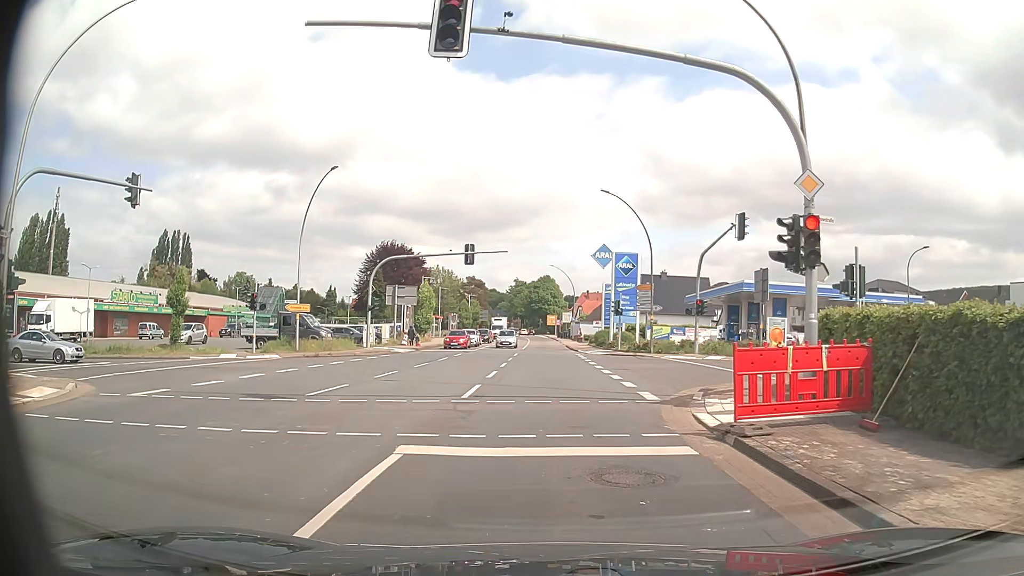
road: primary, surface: asphalt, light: Day
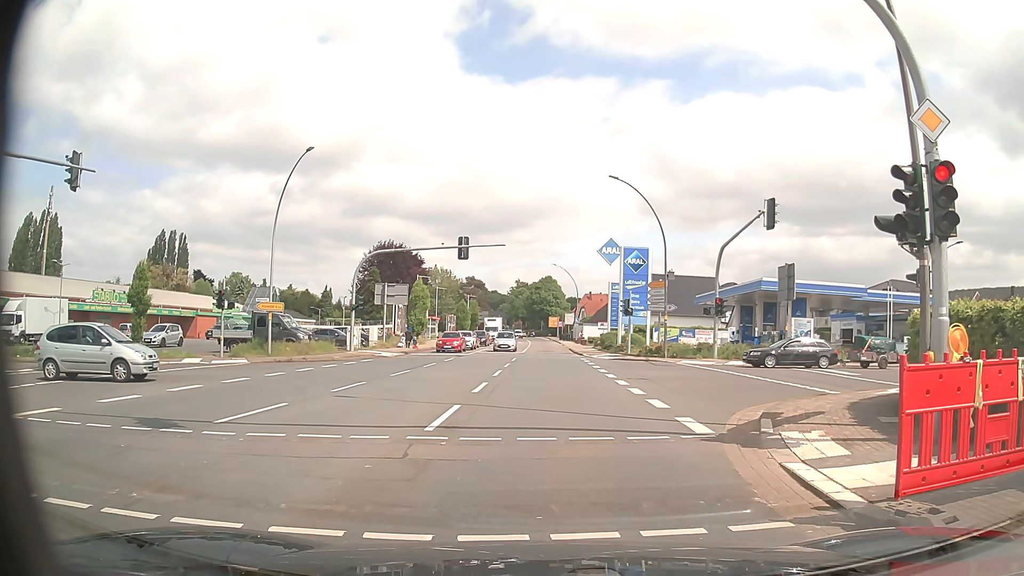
(0.0, +4.0) m; +1°
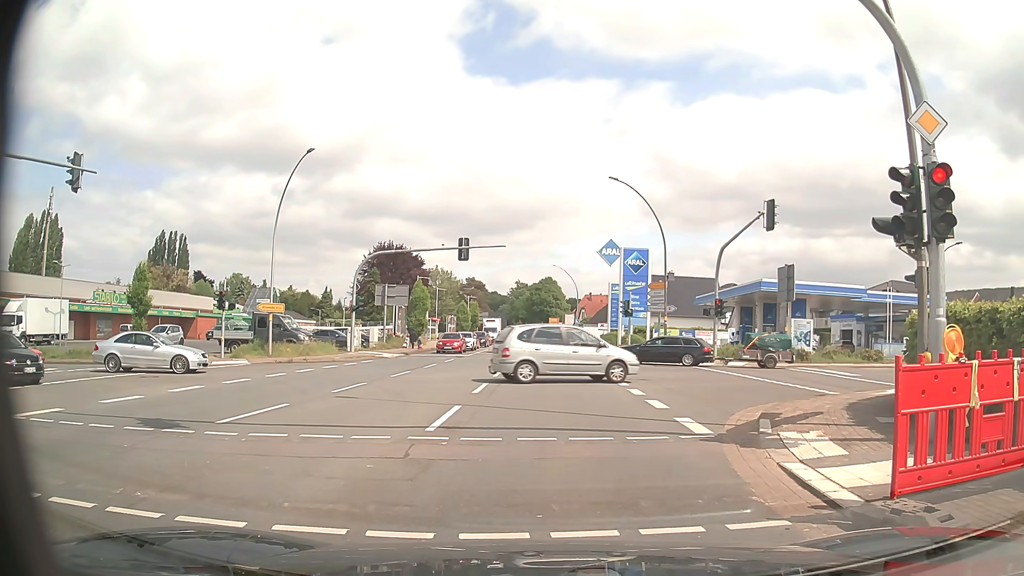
(0.0, +0.1) m; 0°
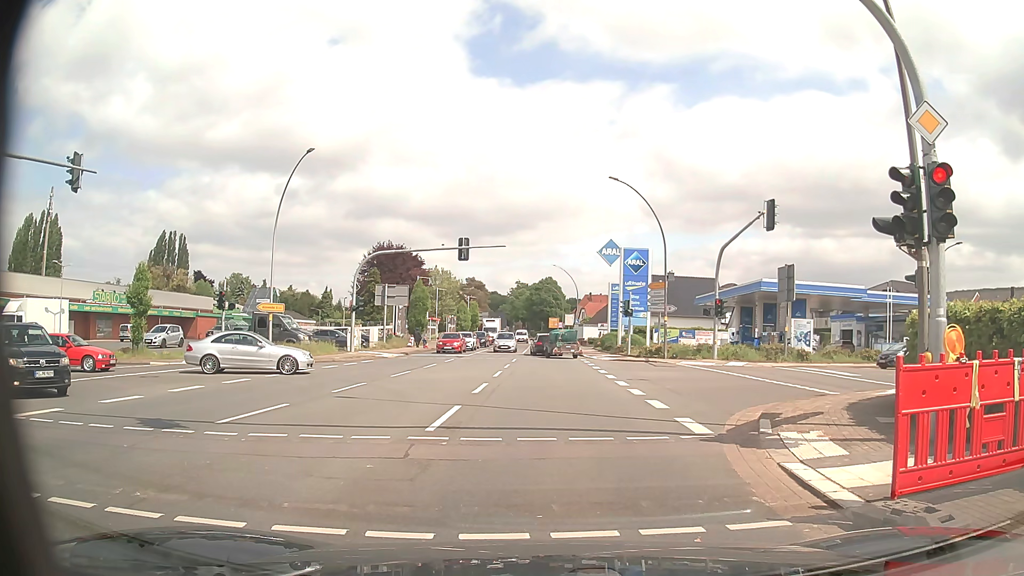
(0.0, +0.1) m; 0°
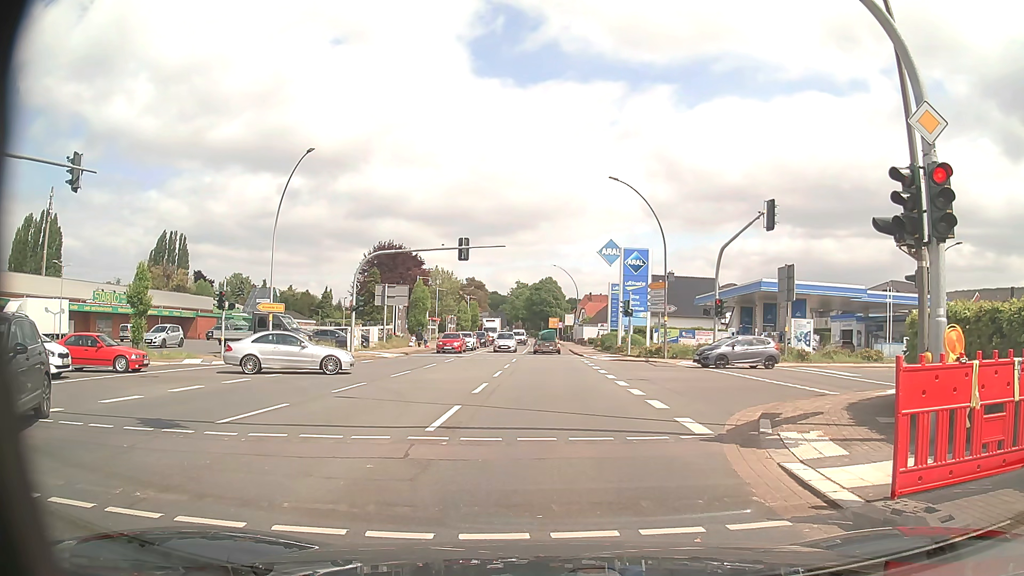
(0.0, 0.0) m; 0°
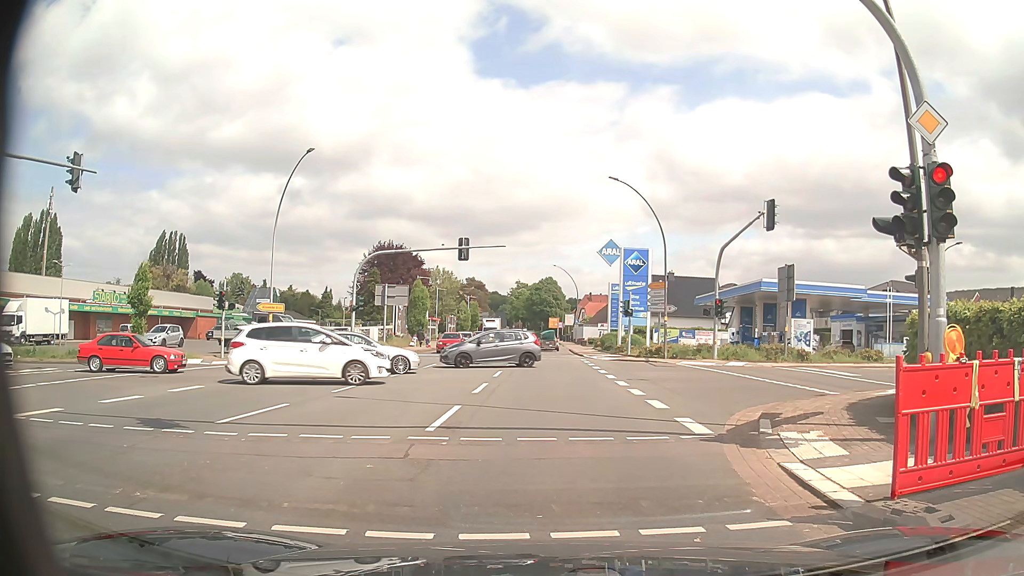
(0.0, 0.0) m; 0°
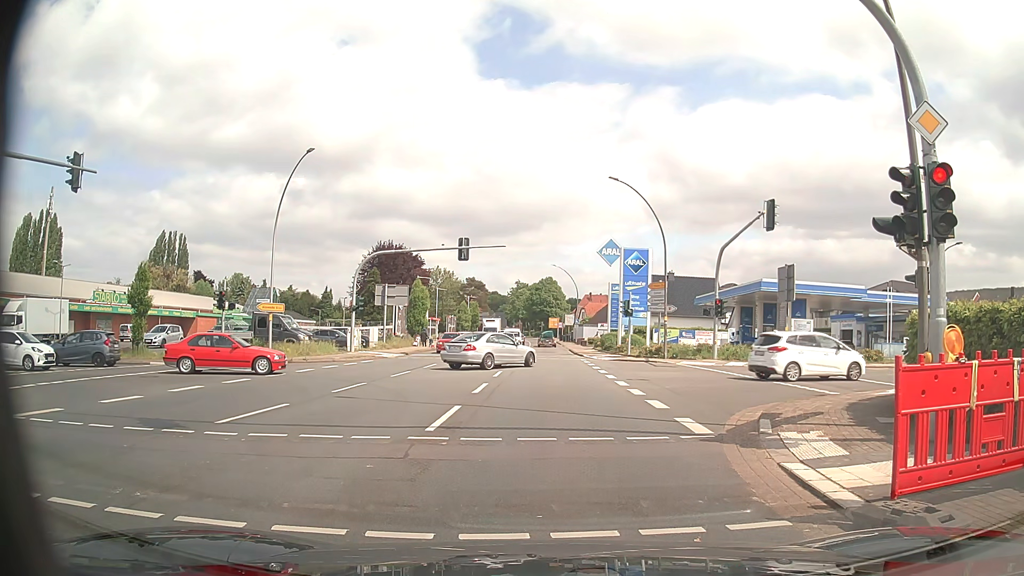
(0.0, 0.0) m; 0°
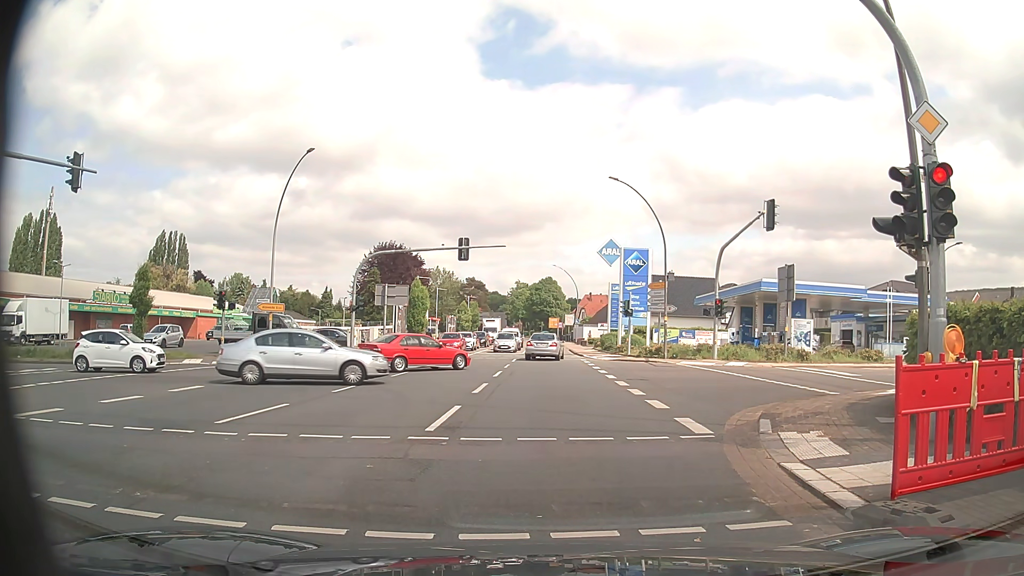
(0.0, 0.0) m; 0°
(0, +10) (0, +20) (0, +30) (0, +40) (-1, +50) (-1, +60) (-1, +70) (-1, +80) (-2, +90) (-2, +100) m
